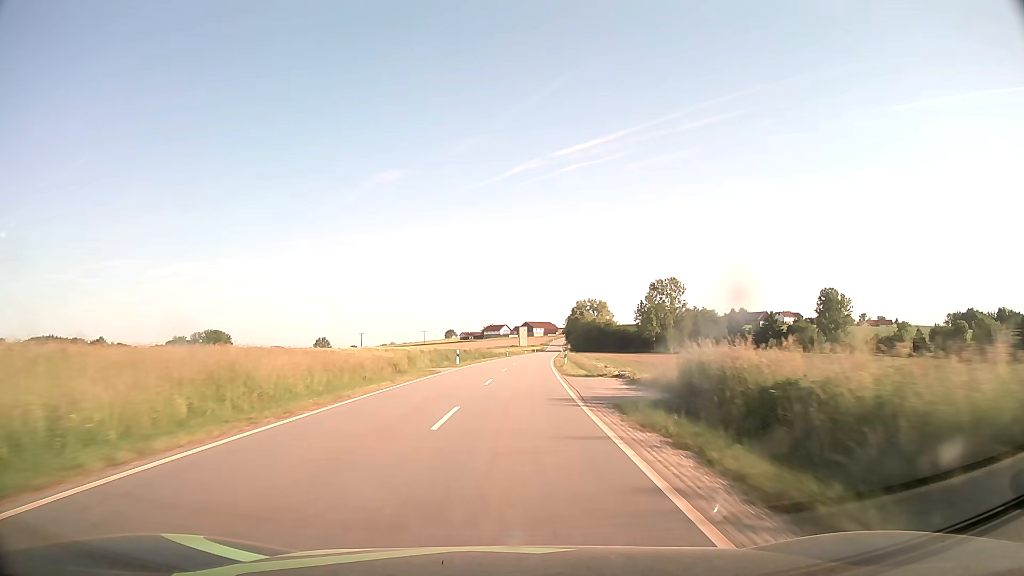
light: Day
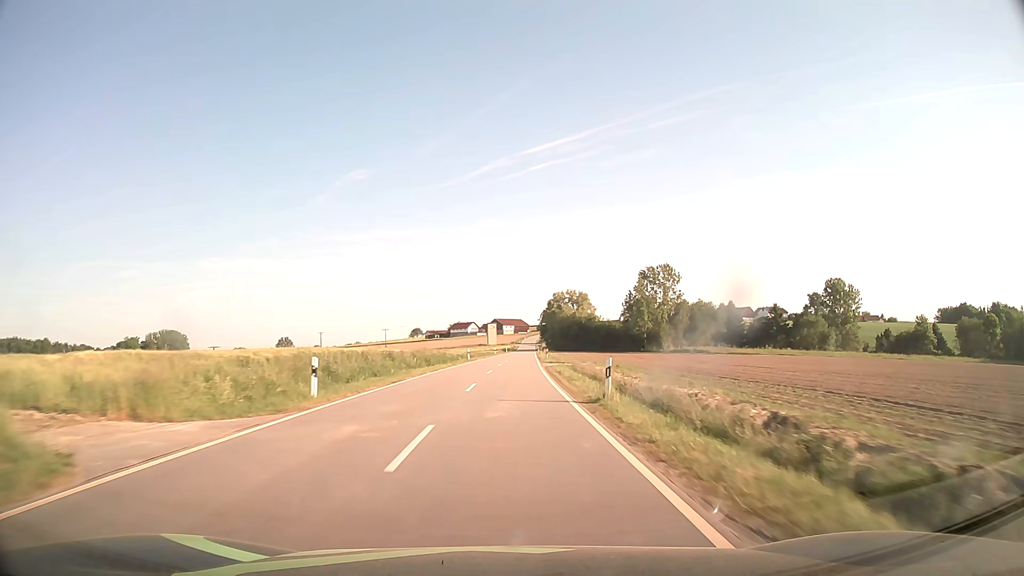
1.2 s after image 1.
(+0.7, +27.9) m; +3°
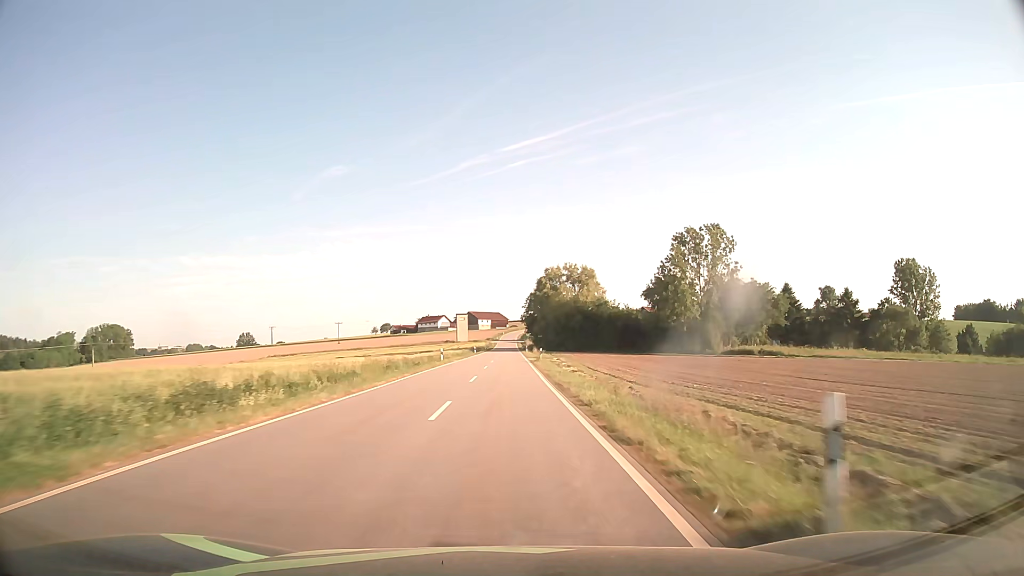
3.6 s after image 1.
(+1.3, +56.1) m; +2°
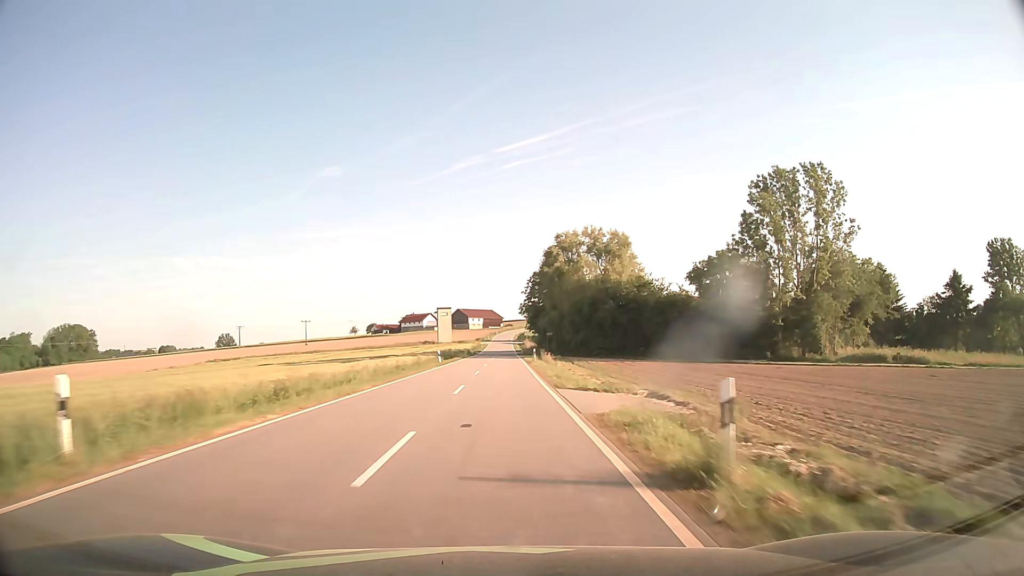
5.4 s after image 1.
(+0.2, +42.2) m; 0°
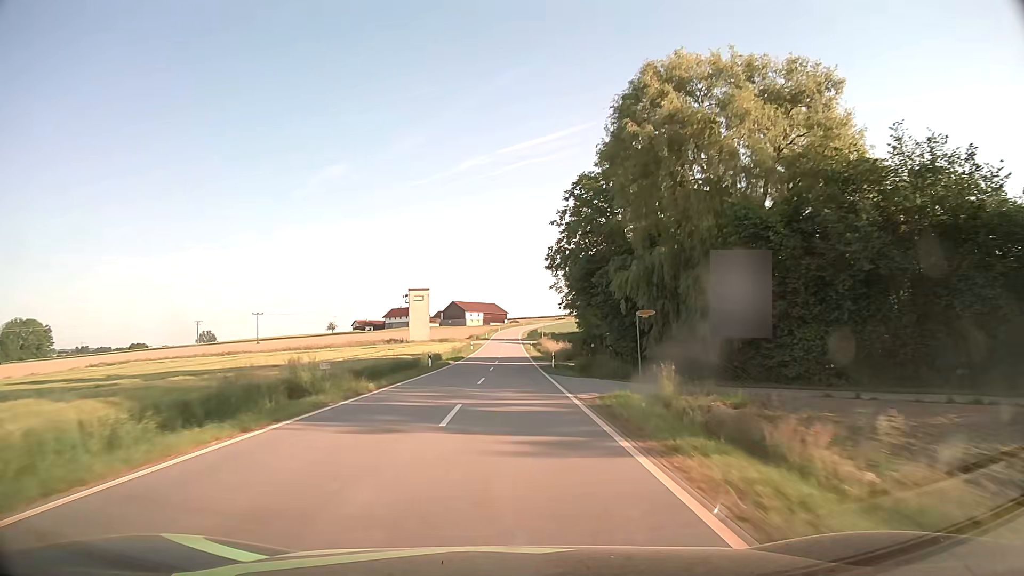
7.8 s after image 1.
(-0.3, +56.3) m; -1°
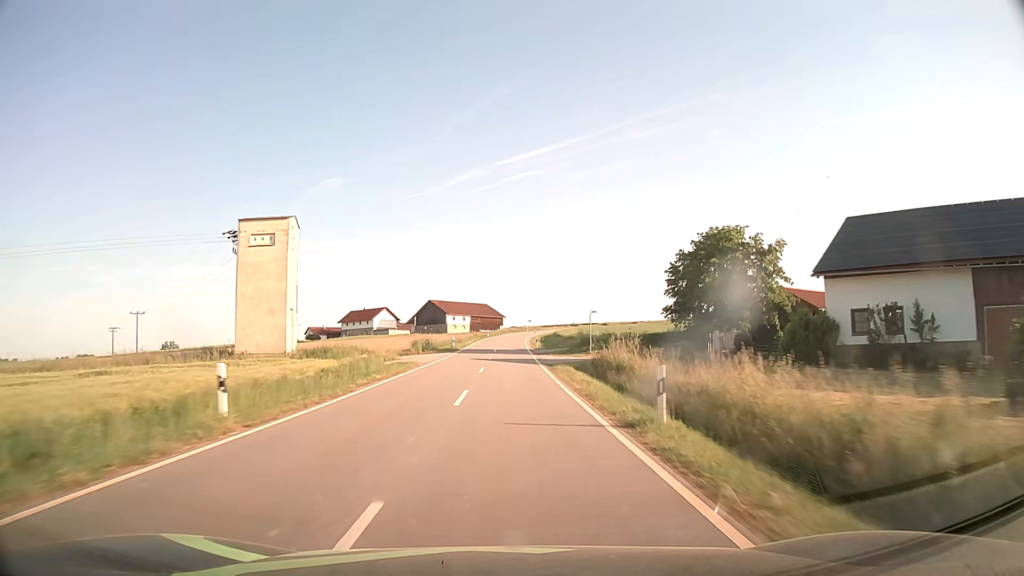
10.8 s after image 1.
(+0.5, +70.3) m; 0°
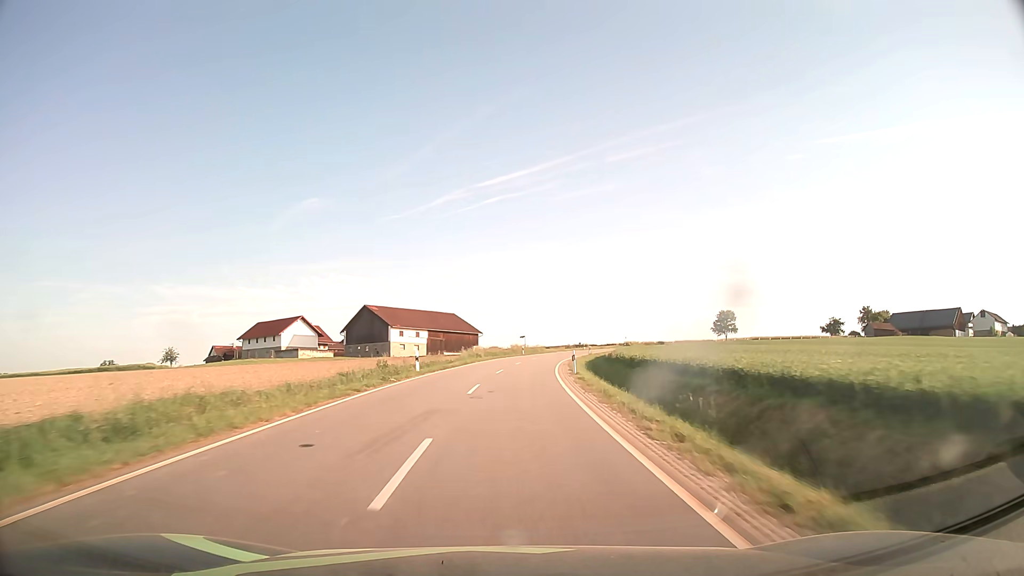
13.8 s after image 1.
(+0.1, +69.4) m; +2°
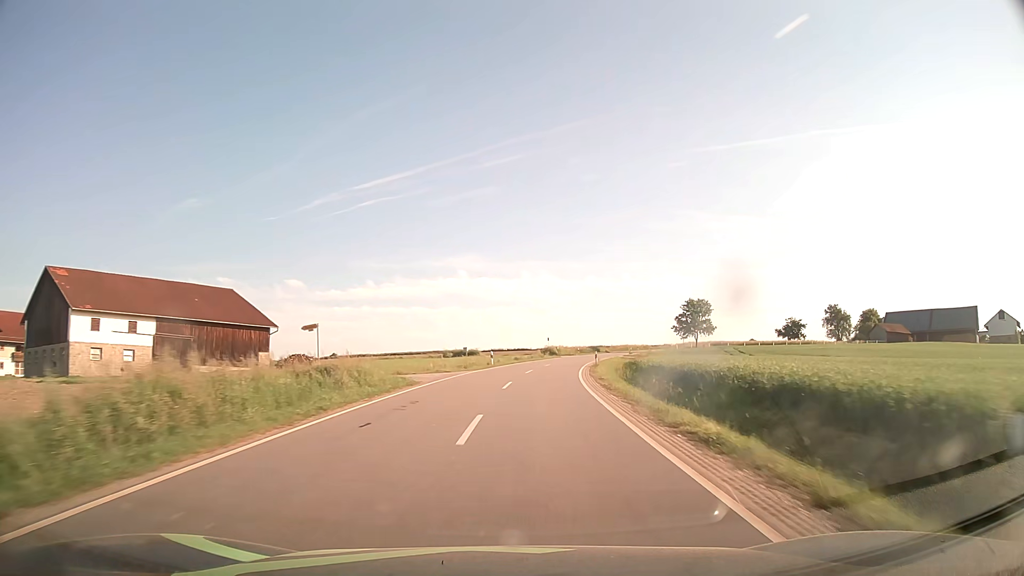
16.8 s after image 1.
(+5.2, +69.0) m; +11°
(0, +10) (+1, +20) (+2, +30) (+3, +40) (+4, +50) (+6, +60) (+8, +69) (+10, +79) (+13, +89) (+16, +98) m
